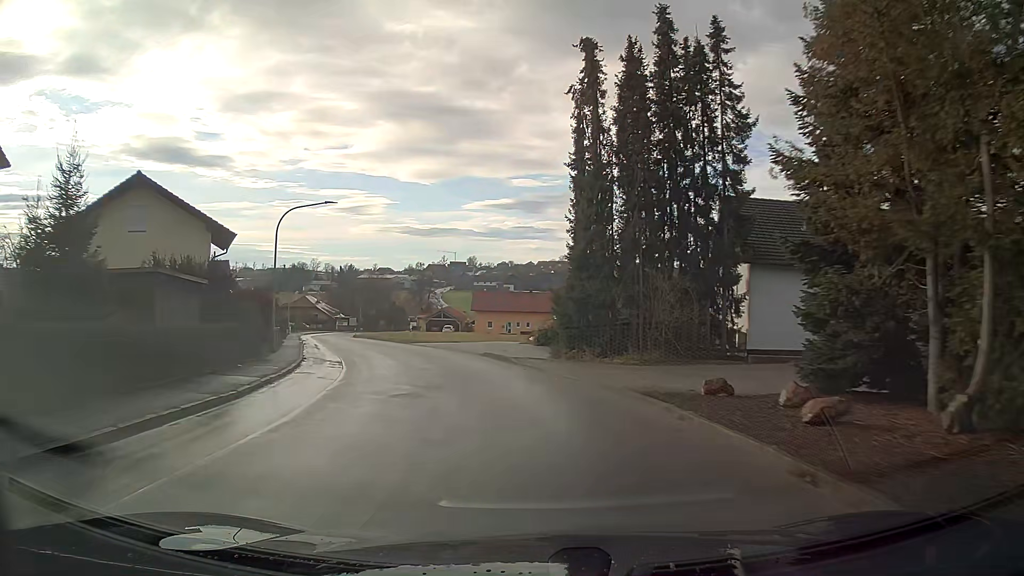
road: secondary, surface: asphalt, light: Day
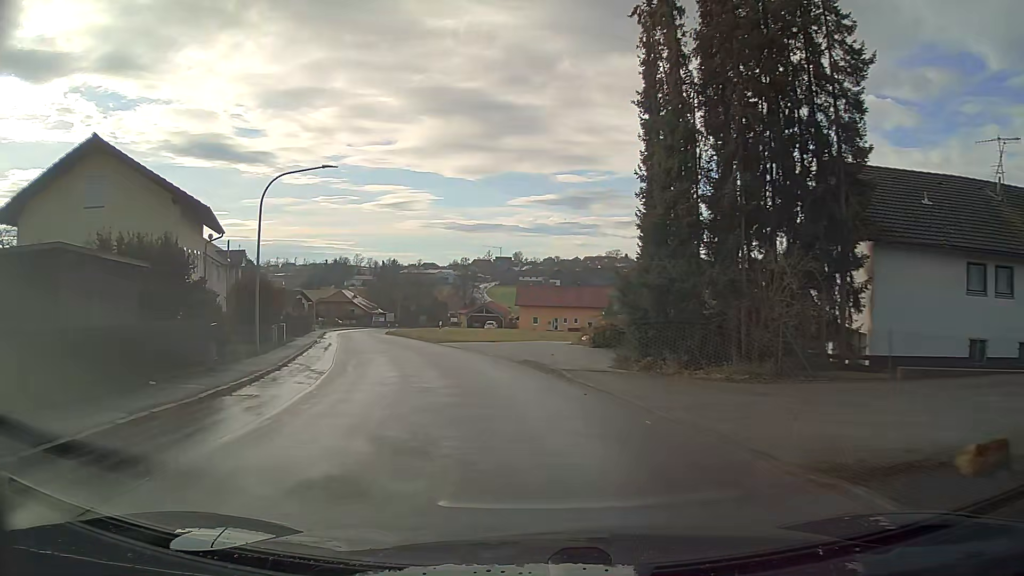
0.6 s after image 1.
(-0.2, +7.2) m; -4°
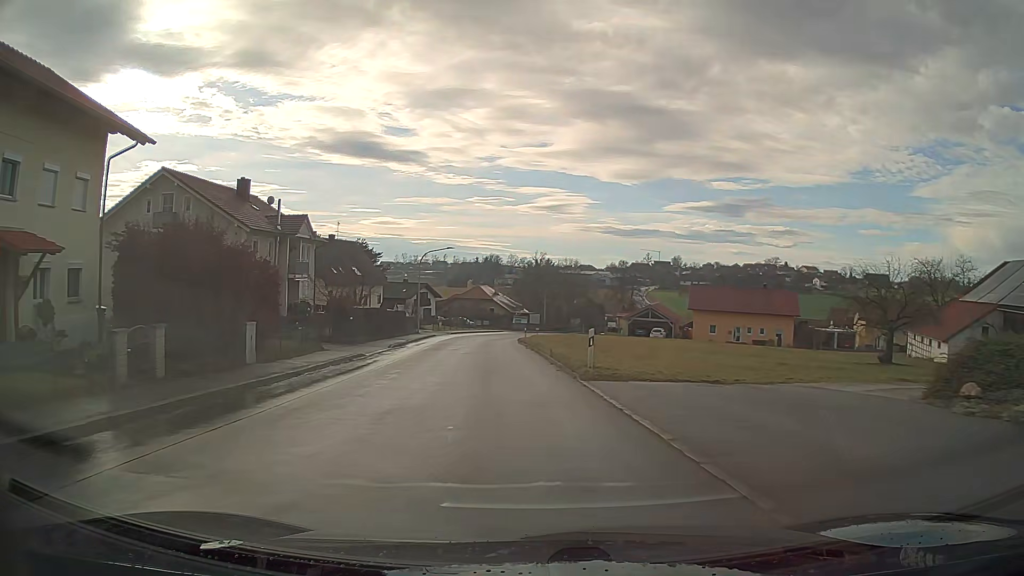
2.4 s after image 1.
(-2.5, +21.8) m; -12°
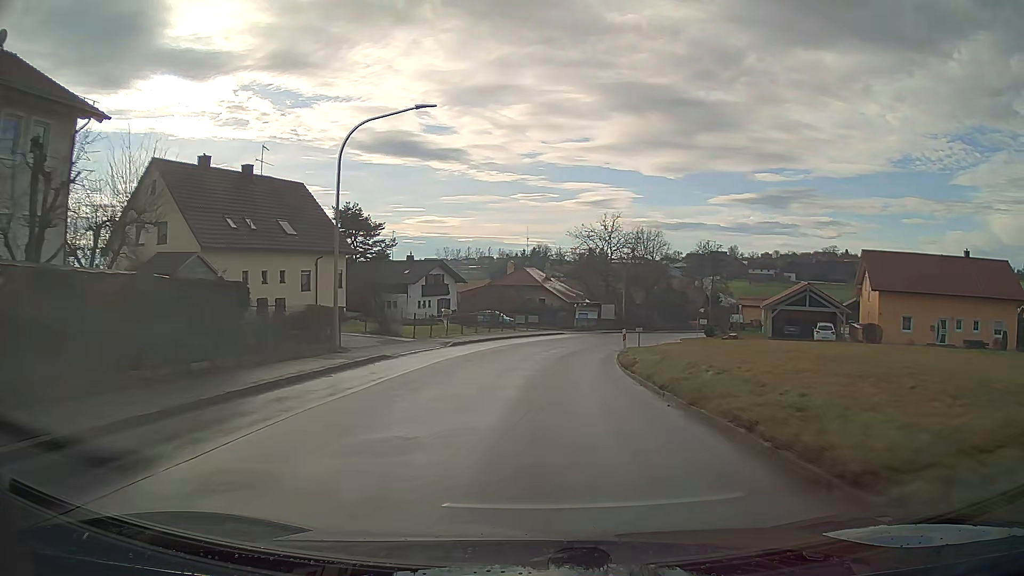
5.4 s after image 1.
(-1.8, +37.3) m; -3°
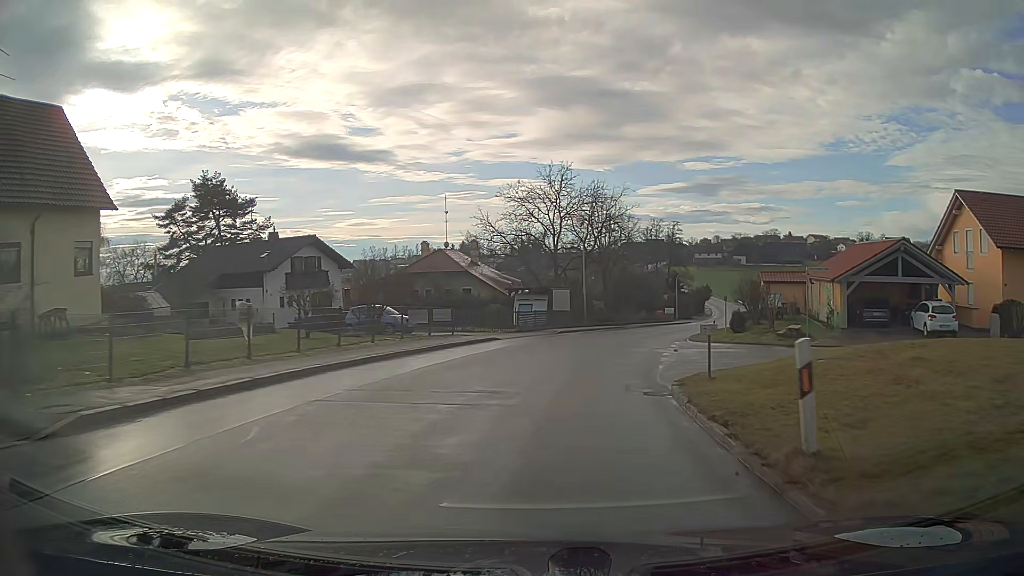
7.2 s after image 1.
(+1.1, +22.7) m; +7°
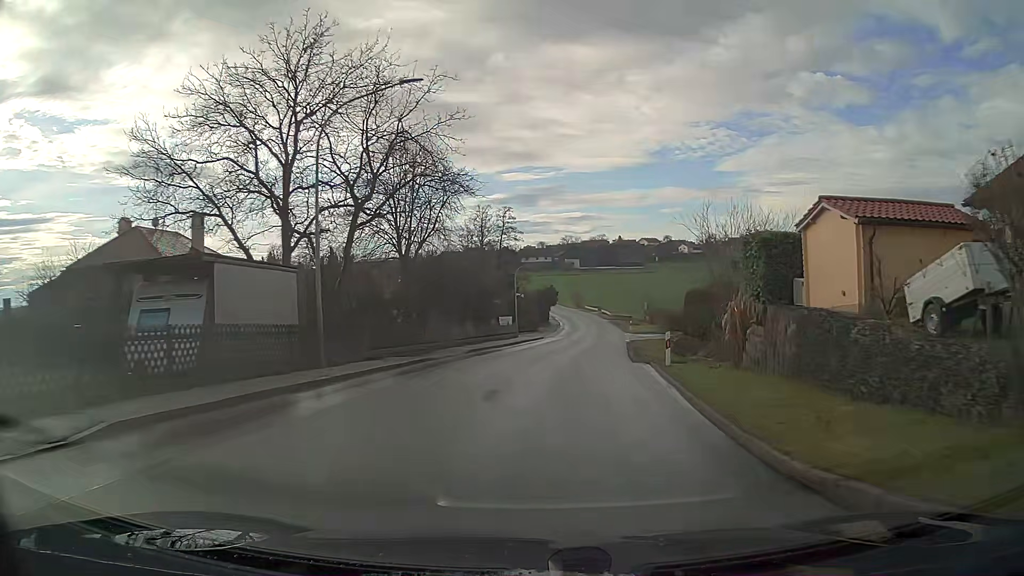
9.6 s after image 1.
(+3.9, +30.0) m; +14°
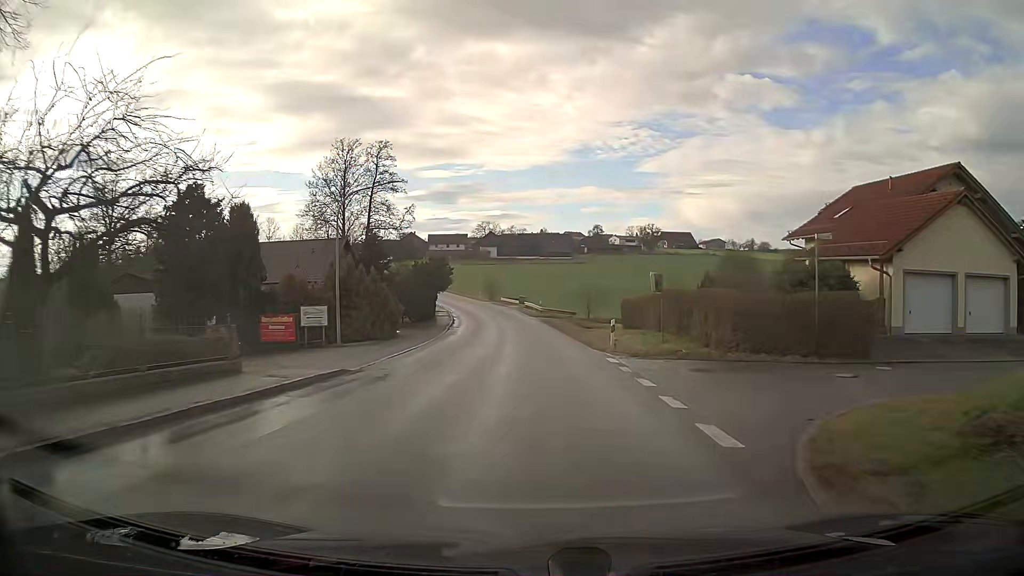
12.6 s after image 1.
(+2.7, +38.5) m; +6°
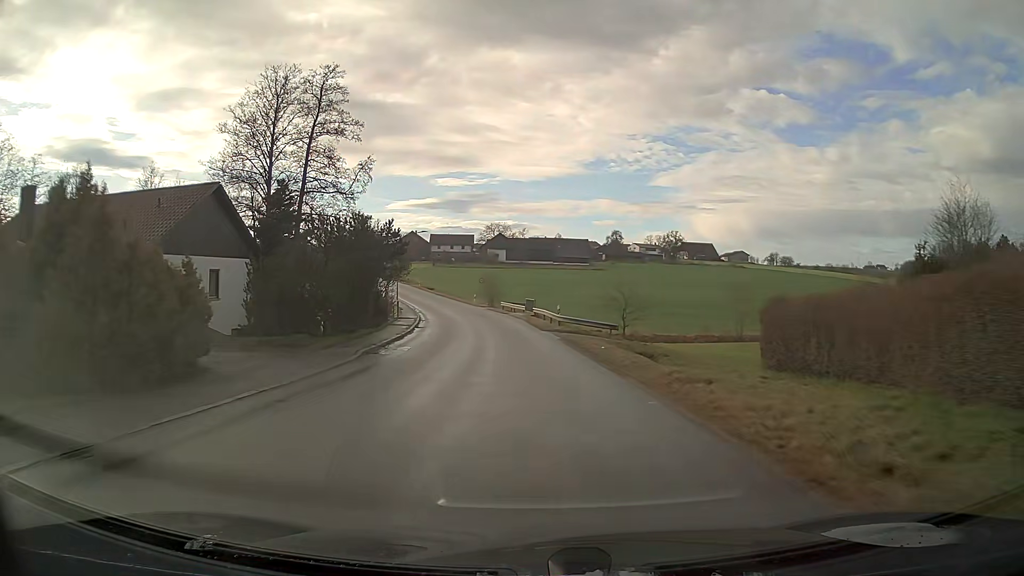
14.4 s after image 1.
(-0.2, +23.8) m; -1°
